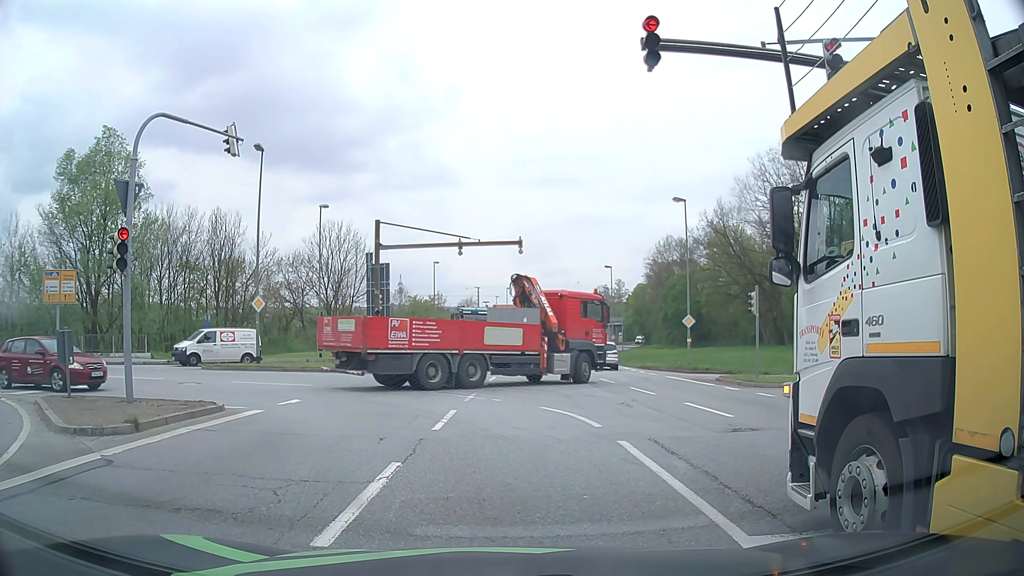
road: primary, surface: asphalt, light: Day
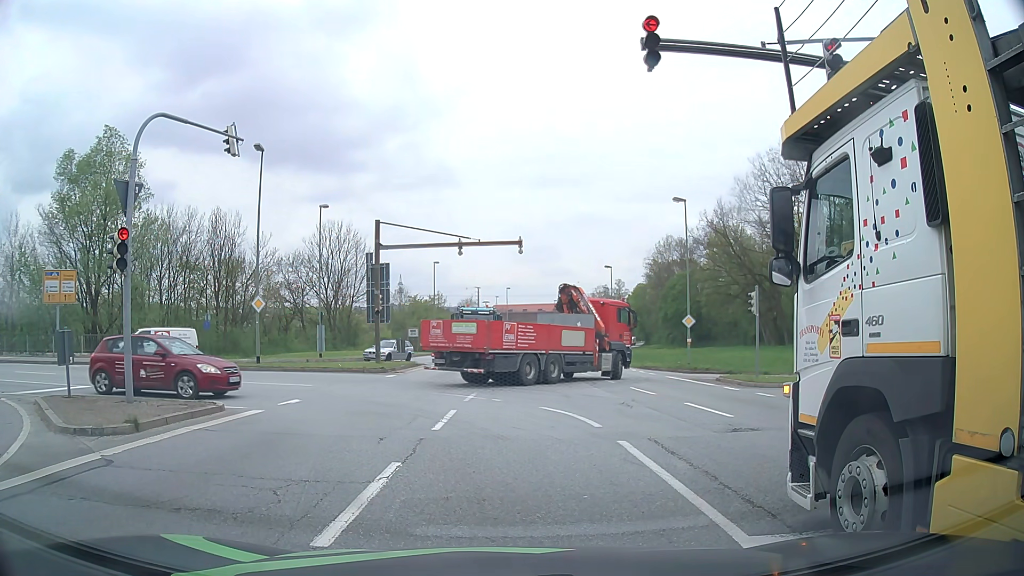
(0.0, 0.0) m; 0°
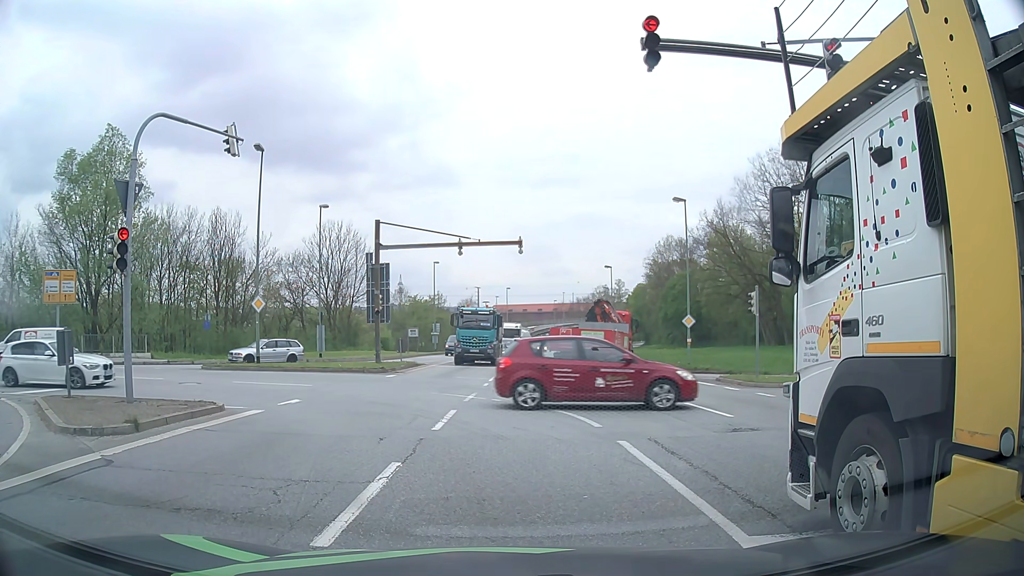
(0.0, 0.0) m; 0°
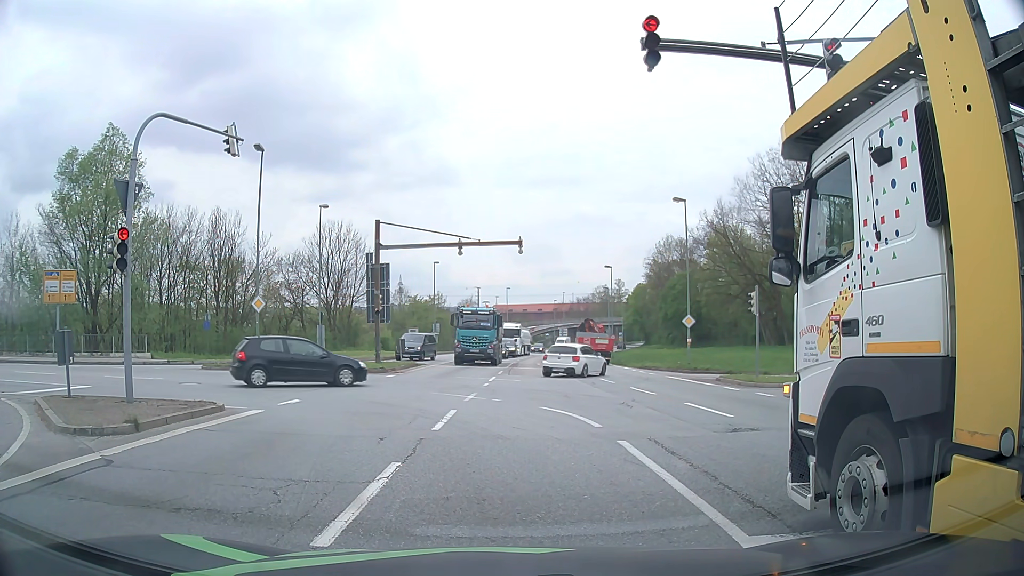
(0.0, 0.0) m; 0°
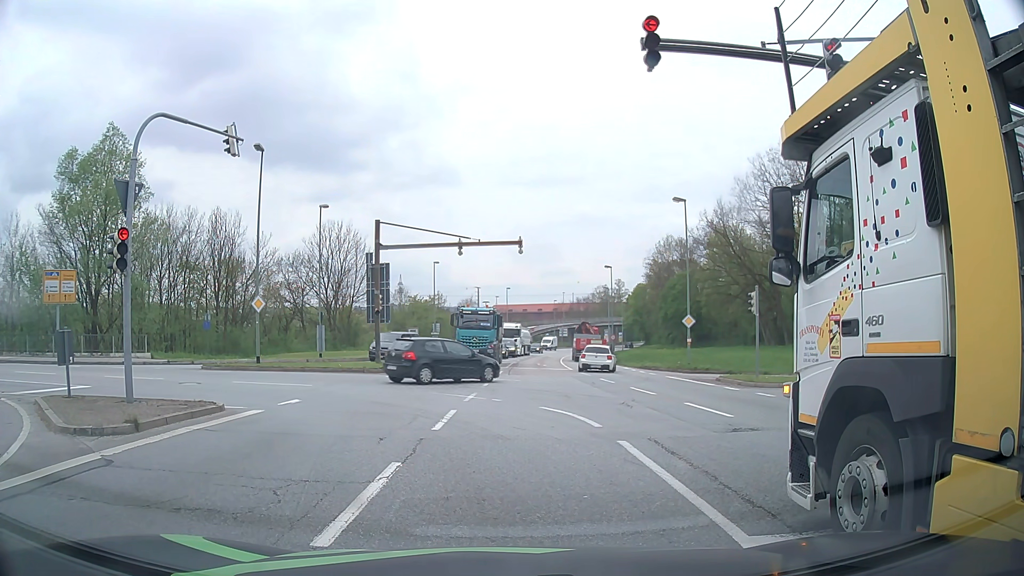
(0.0, 0.0) m; 0°
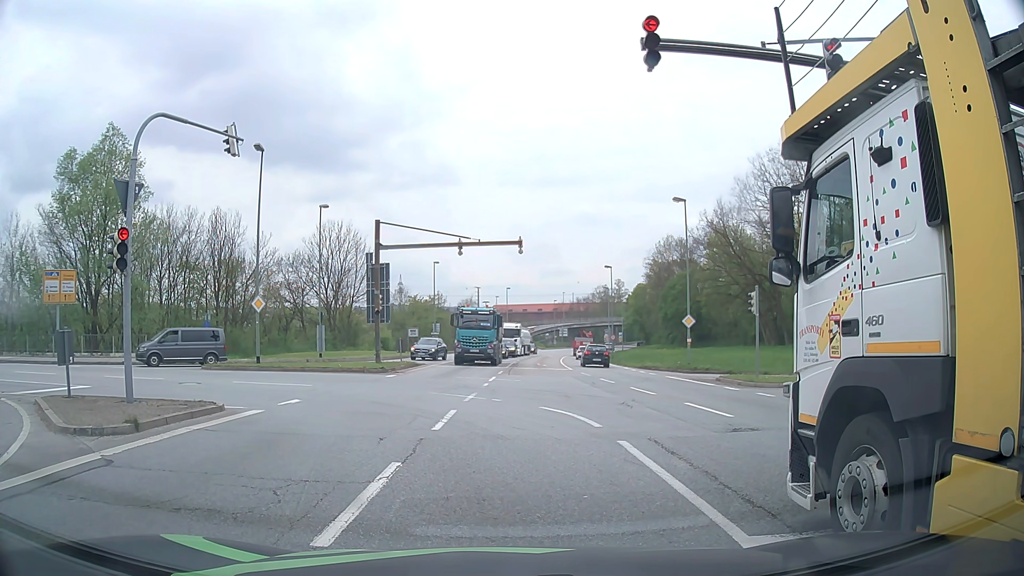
(0.0, 0.0) m; 0°
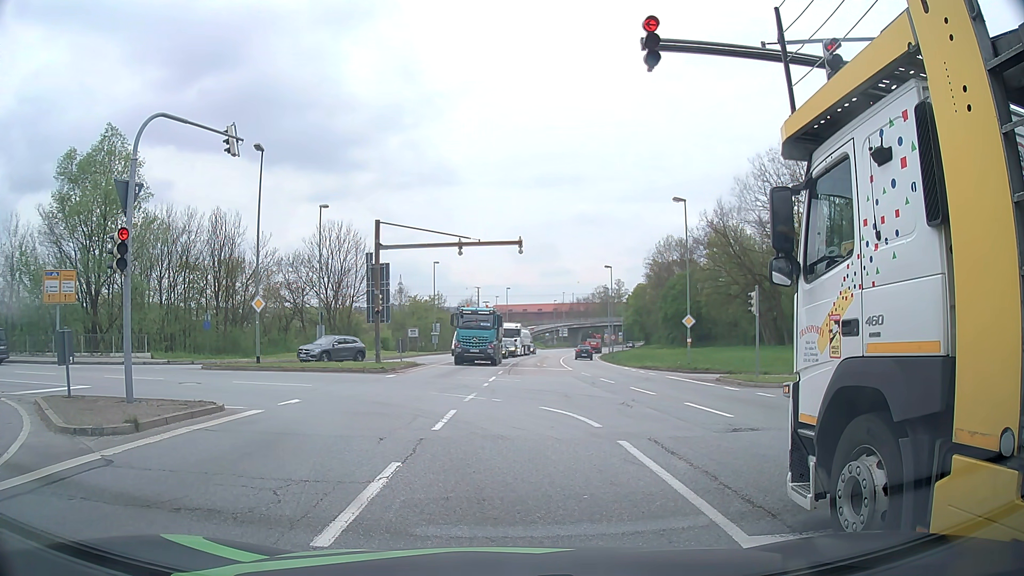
(0.0, 0.0) m; 0°
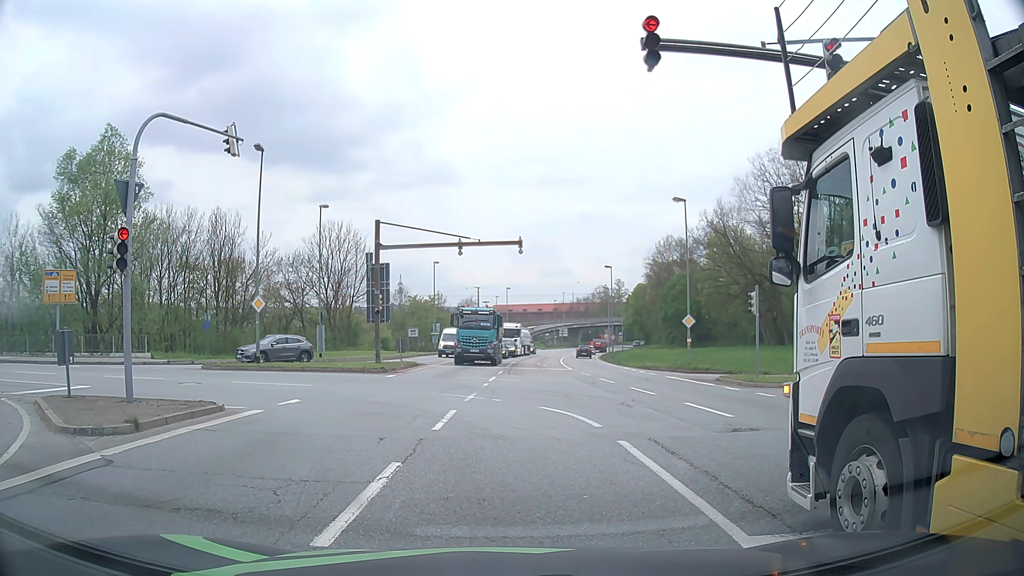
(0.0, 0.0) m; 0°
(-1, +10) (-6, +18) (-15, +22) (-24, +25) (-34, +27) (-44, +29) (-54, +31) (-63, +34) (-73, +36) (-83, +38) m
